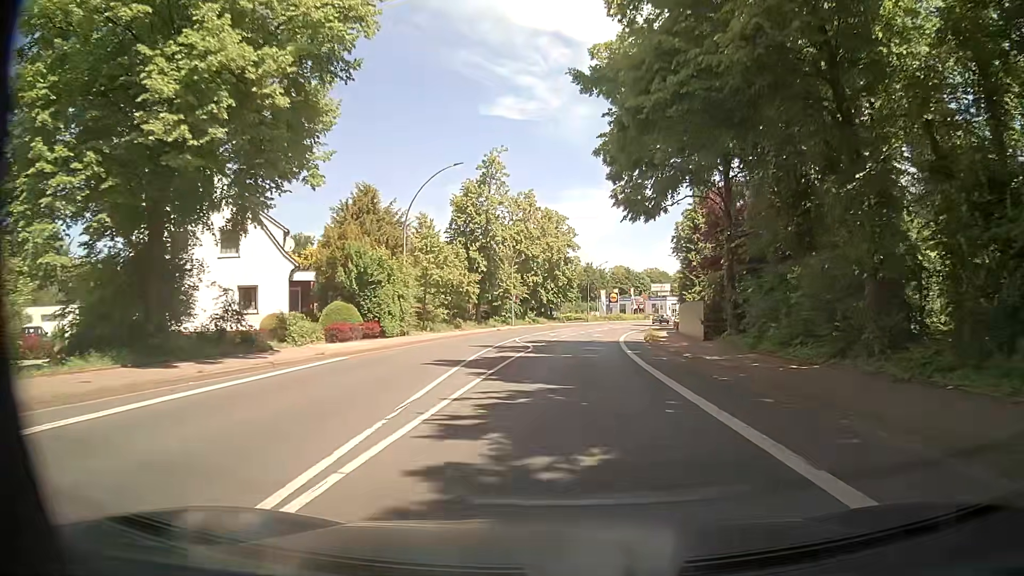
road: primary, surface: asphalt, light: Day
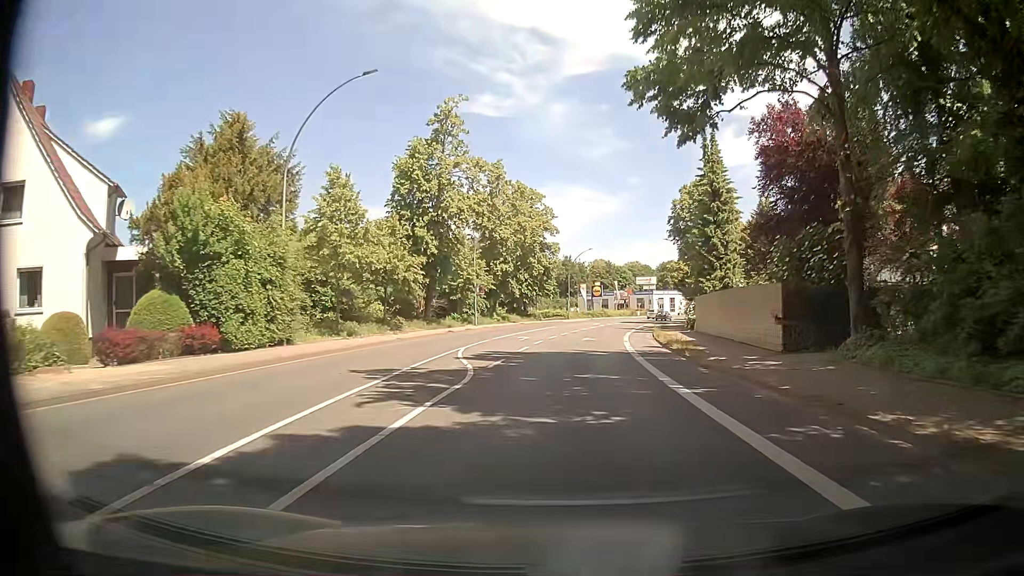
(+0.1, +15.3) m; +2°
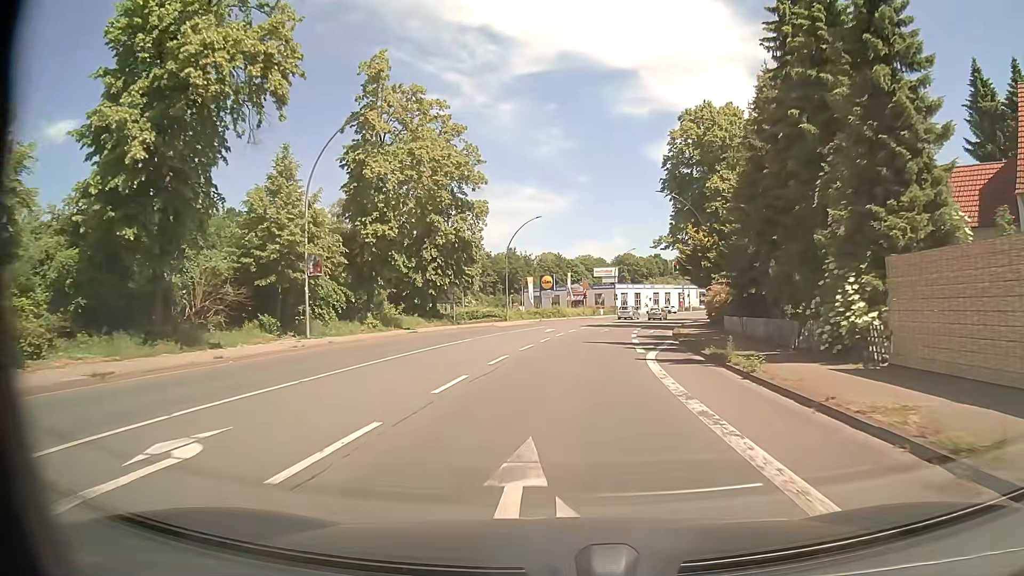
(+1.3, +30.5) m; +5°
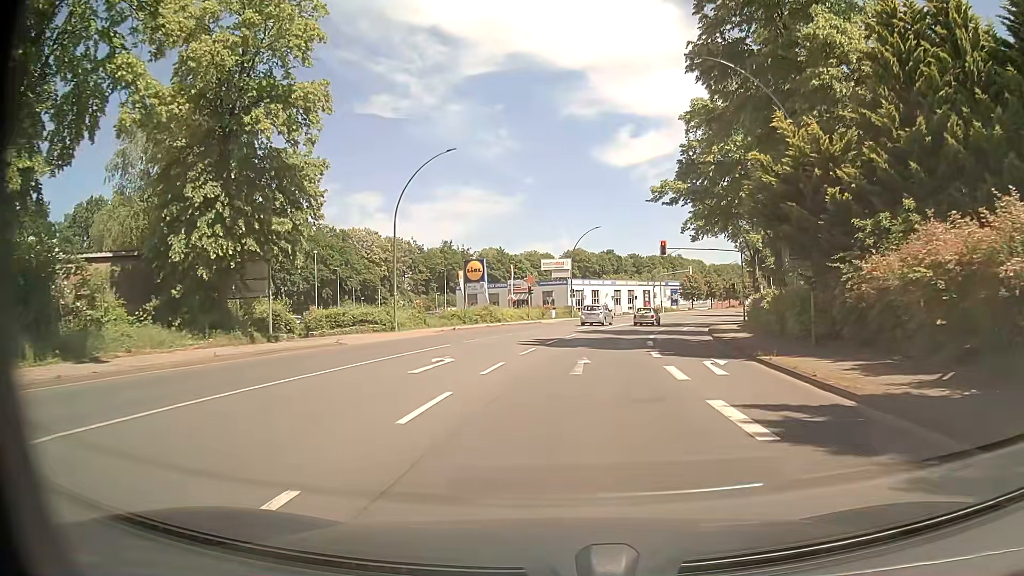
(+0.9, +26.9) m; +6°
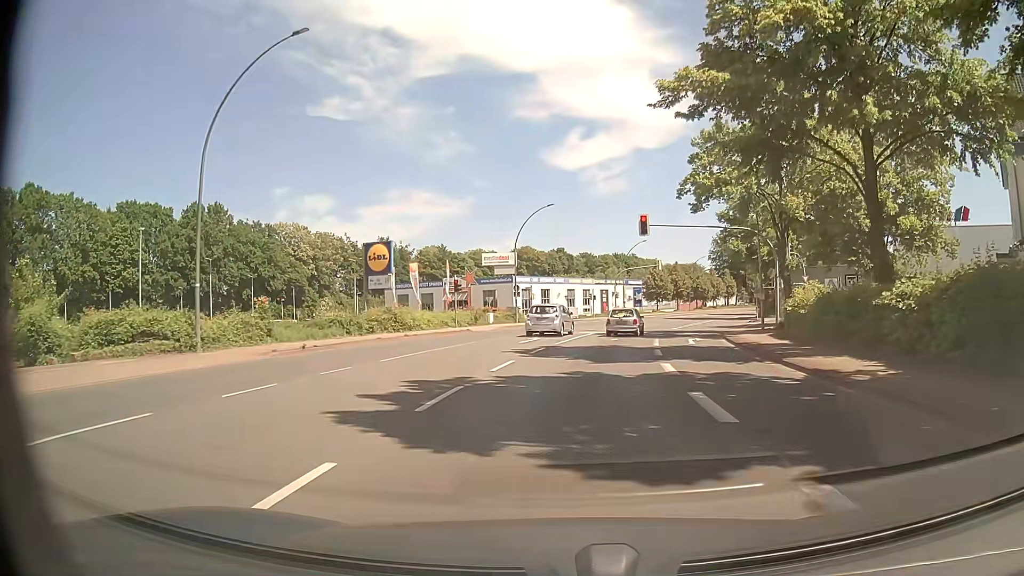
(+0.3, +16.7) m; +3°
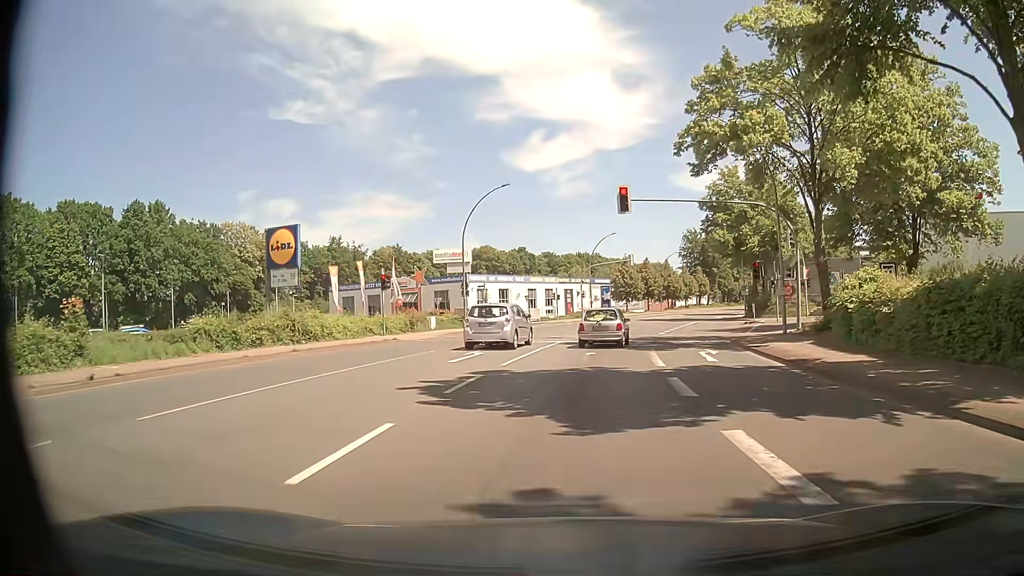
(+0.3, +9.5) m; +3°
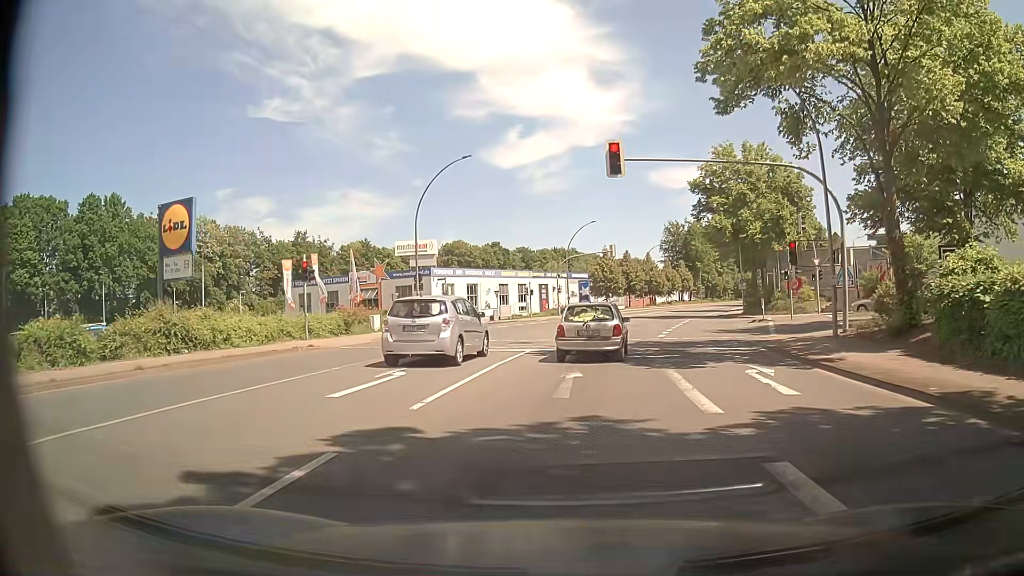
(+0.2, +7.6) m; +3°
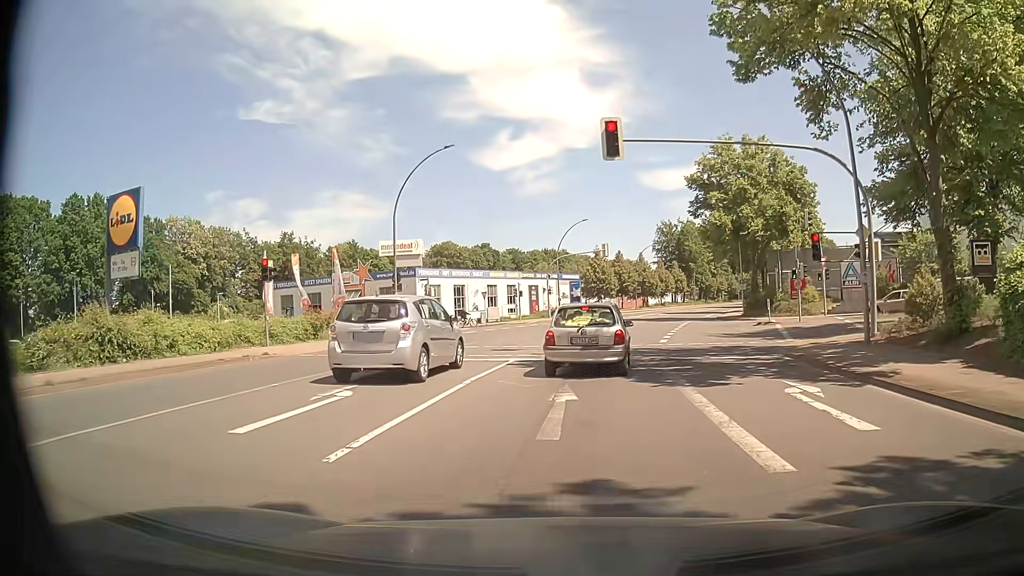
(0.0, +2.9) m; 0°
(0, +10) (+1, +20) (+3, +30) (+5, +40) (+7, +49) (+10, +59) (+13, +68) (+16, +78) (+19, +87) (+23, +97) m
